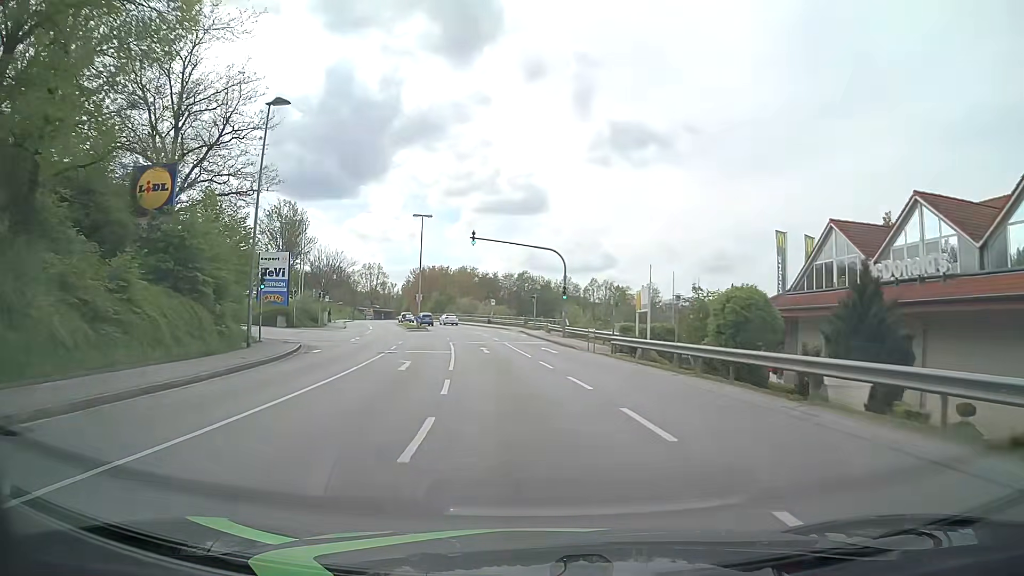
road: tertiary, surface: asphalt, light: Day
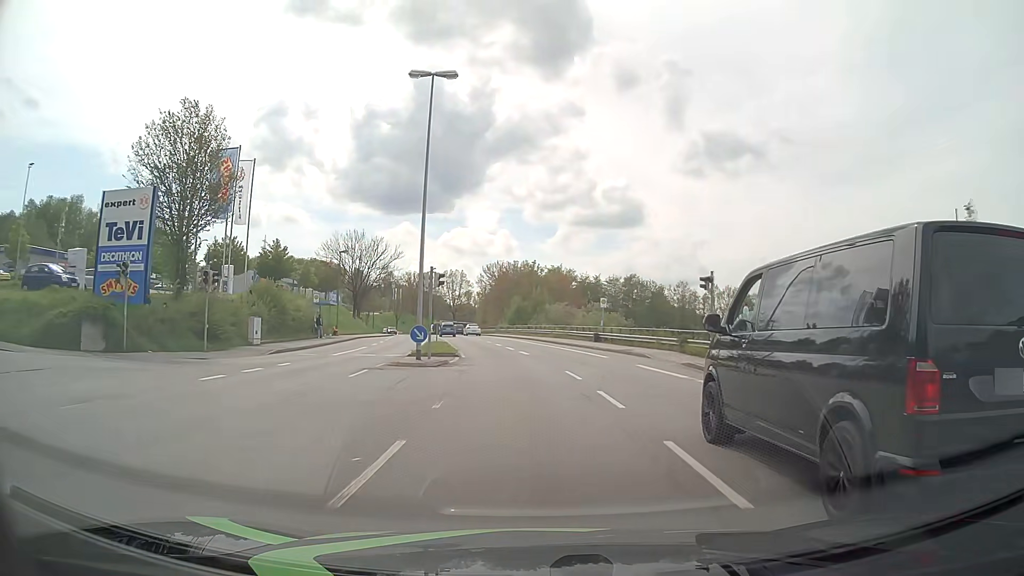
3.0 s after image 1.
(-2.9, +37.8) m; -8°
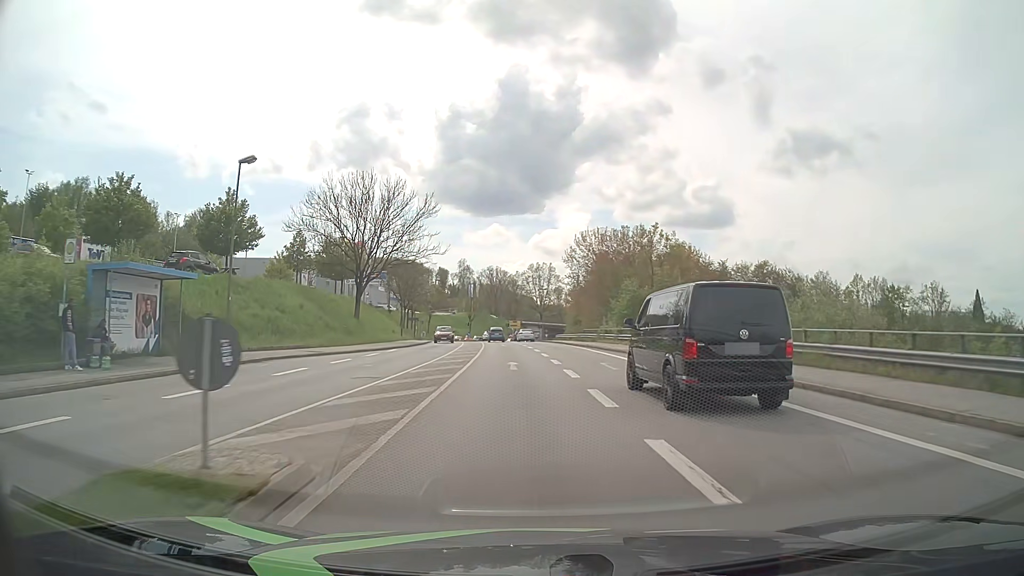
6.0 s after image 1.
(-2.7, +37.7) m; -8°
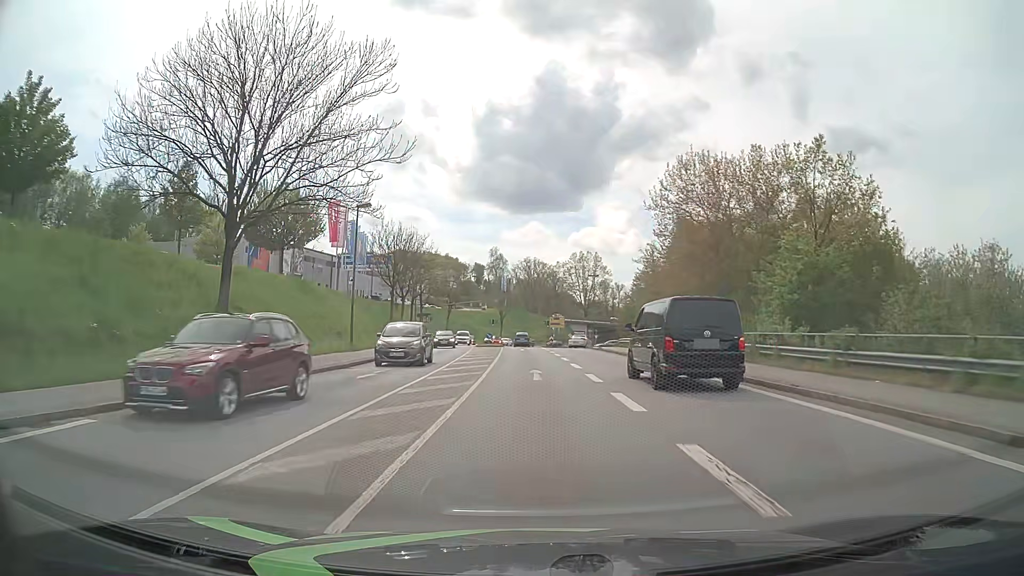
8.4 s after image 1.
(-1.1, +30.4) m; -3°
(0, +10) (0, +20) (0, +30) (-1, +40) (-1, +50) (-1, +60) (-1, +70) (-2, +80) (-2, +90) (-2, +100) m
